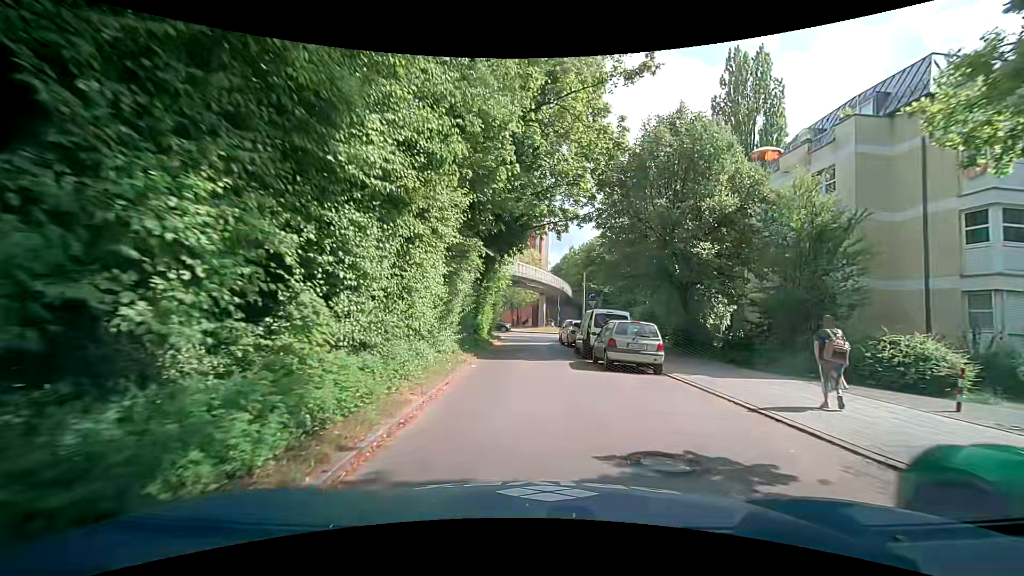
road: residential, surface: asphalt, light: Day
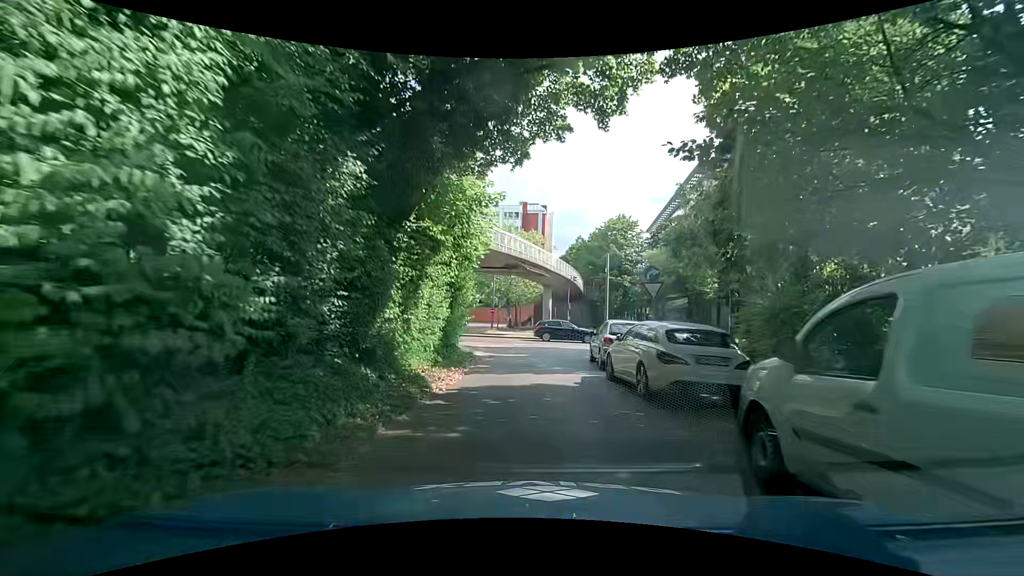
(+0.2, +16.5) m; +2°
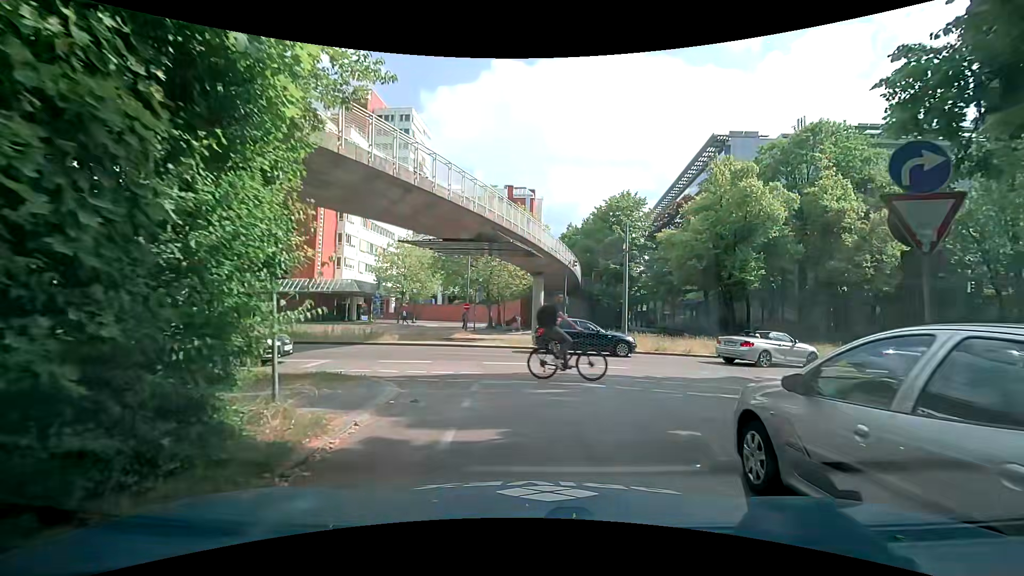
(-0.1, +12.5) m; +1°
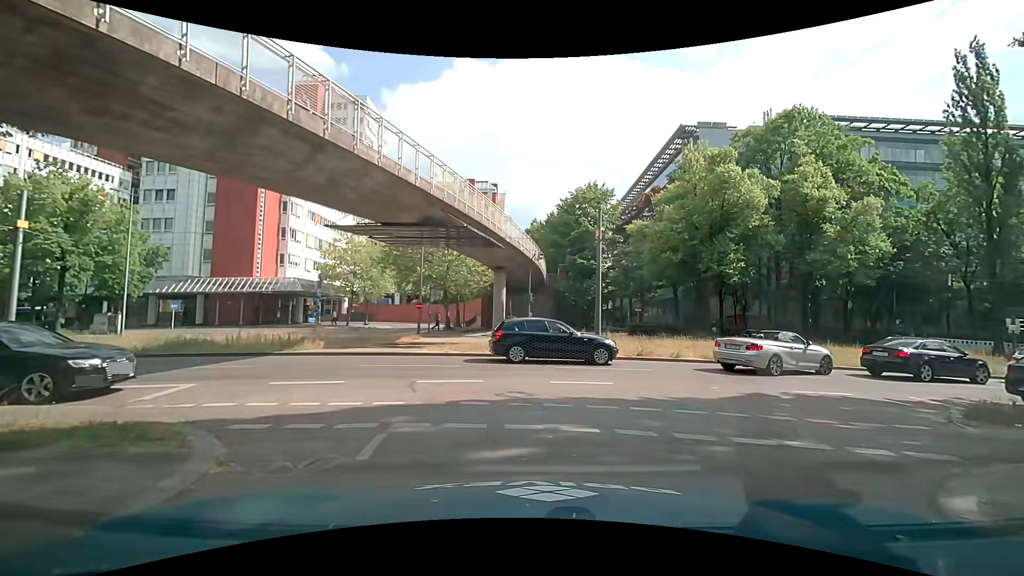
(+0.1, +4.1) m; +2°
